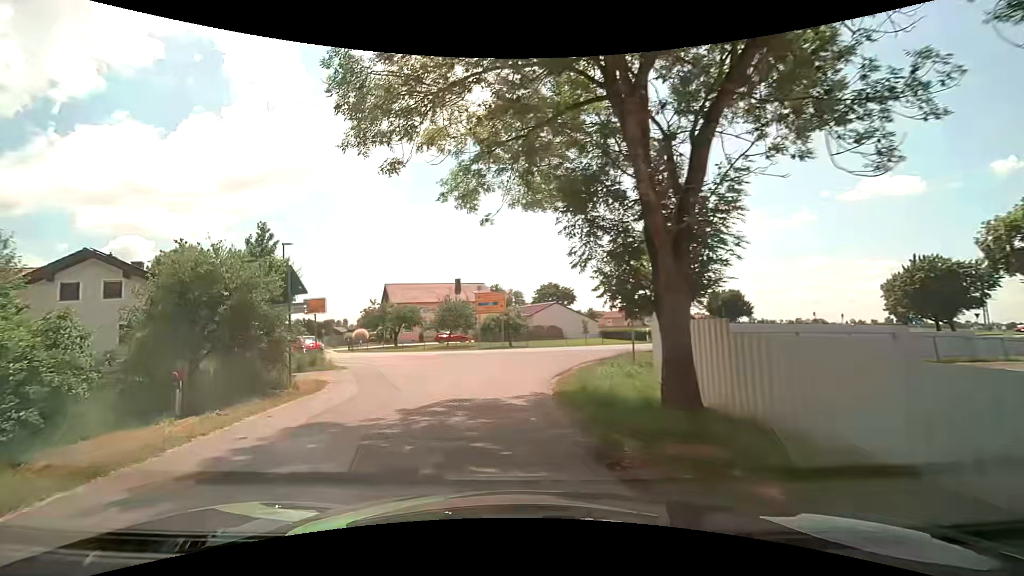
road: residential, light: Day
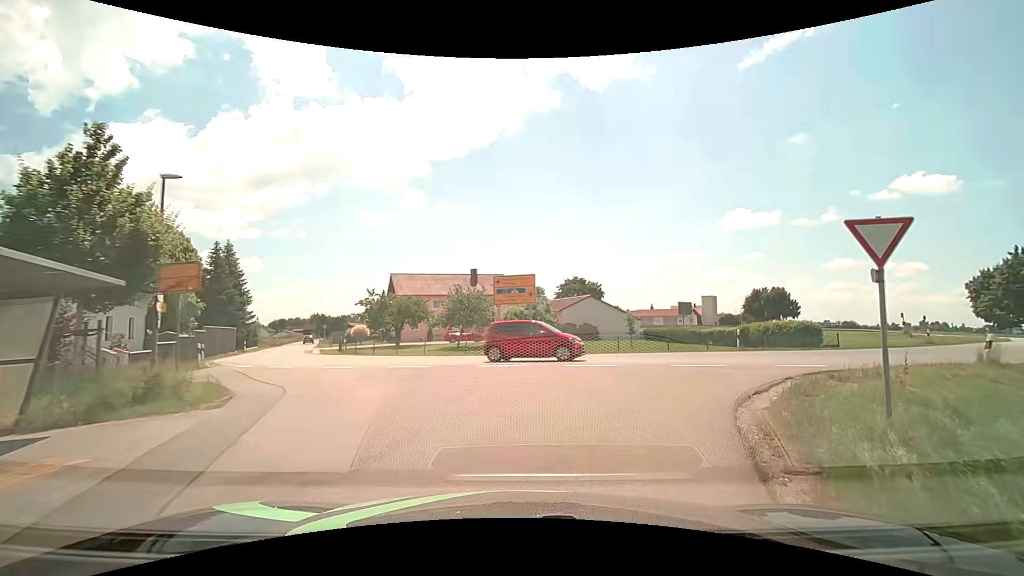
(-1.0, +10.7) m; -3°
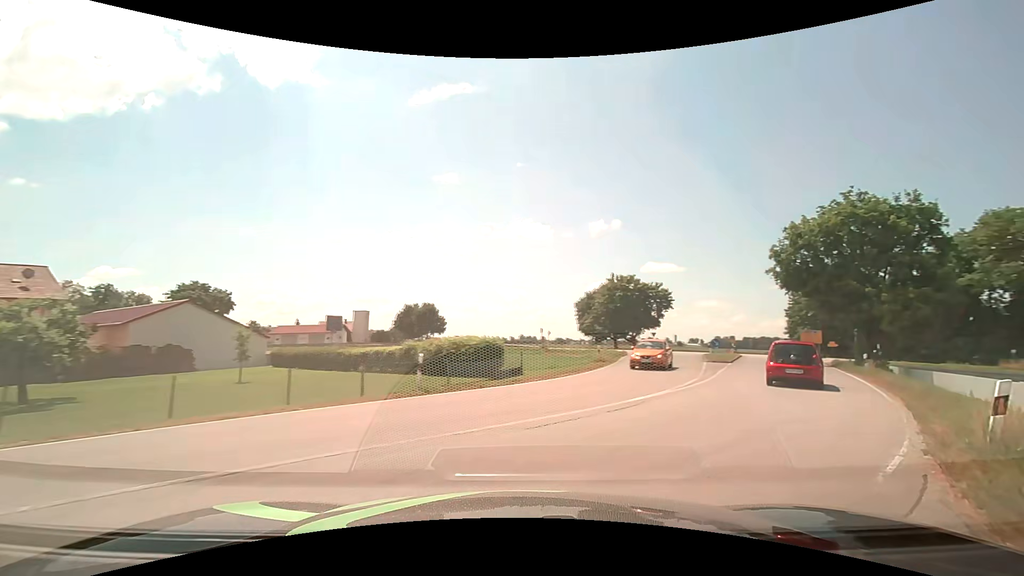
(+3.4, +13.4) m; +37°
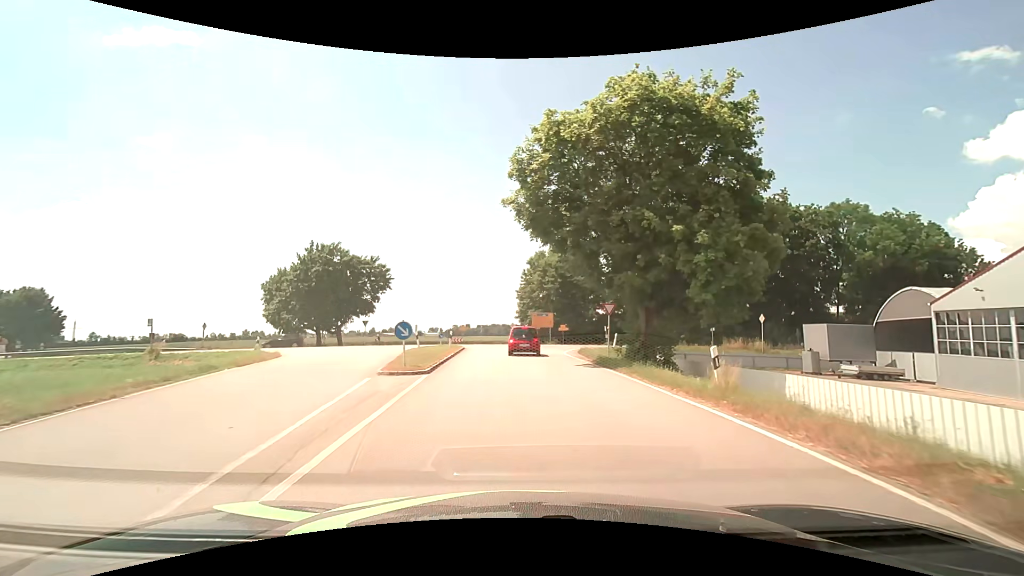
(+8.7, +18.8) m; +30°
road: primary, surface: asphalt
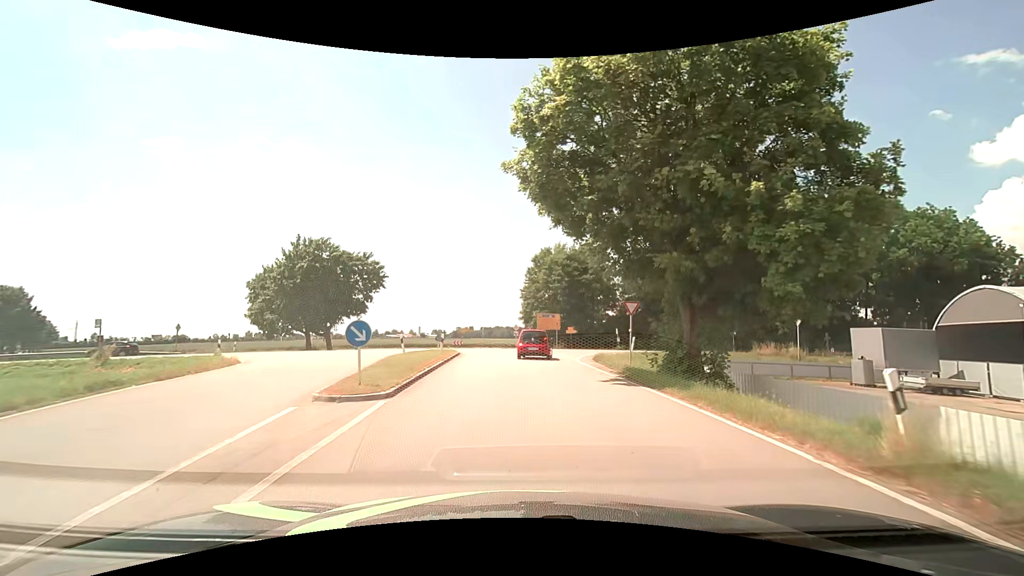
(0.0, +4.9) m; 0°
